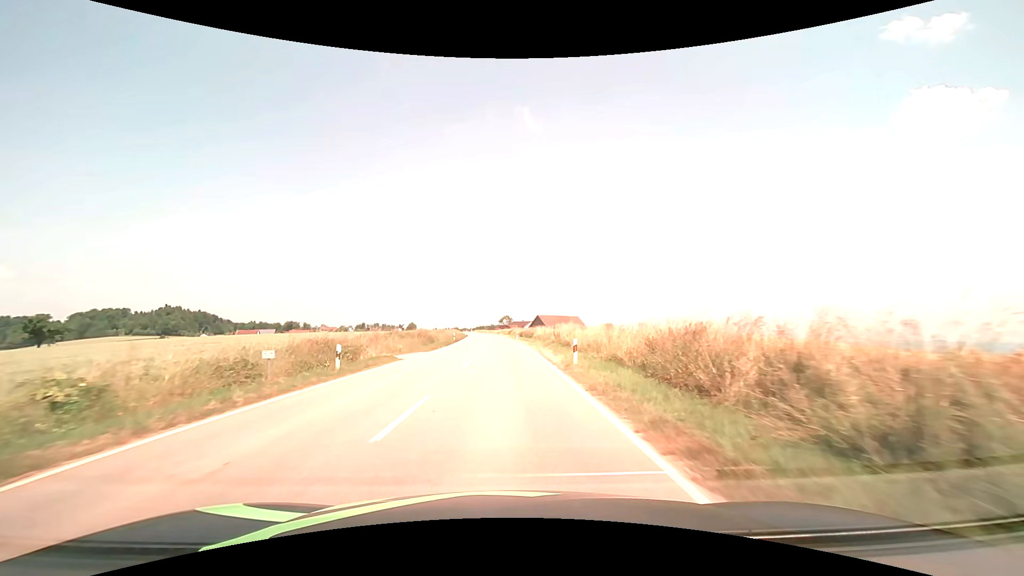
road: tertiary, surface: asphalt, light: Day
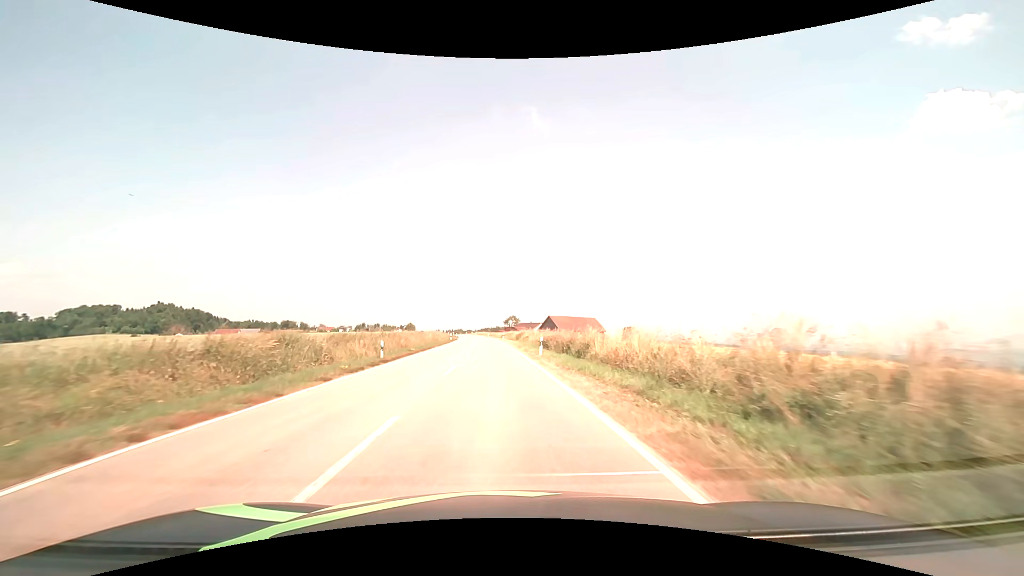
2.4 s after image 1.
(0.0, +37.9) m; 0°
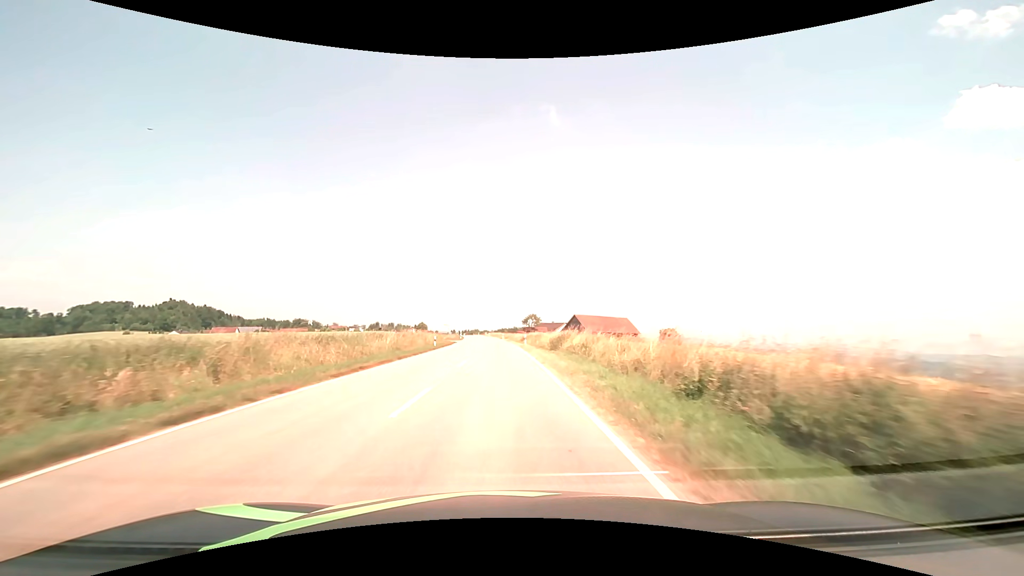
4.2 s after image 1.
(-0.5, +31.6) m; -2°
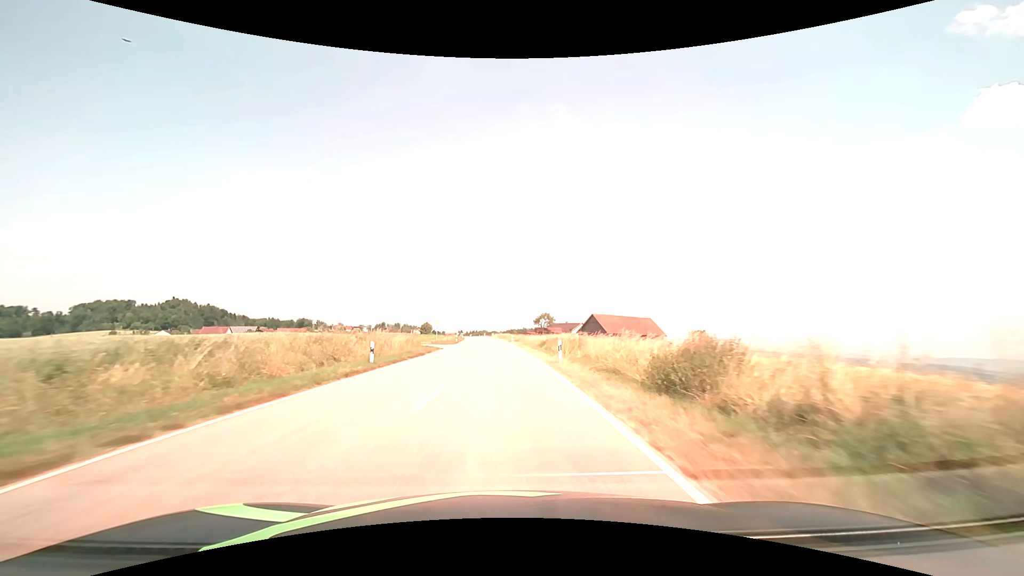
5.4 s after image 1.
(-0.2, +22.7) m; -1°
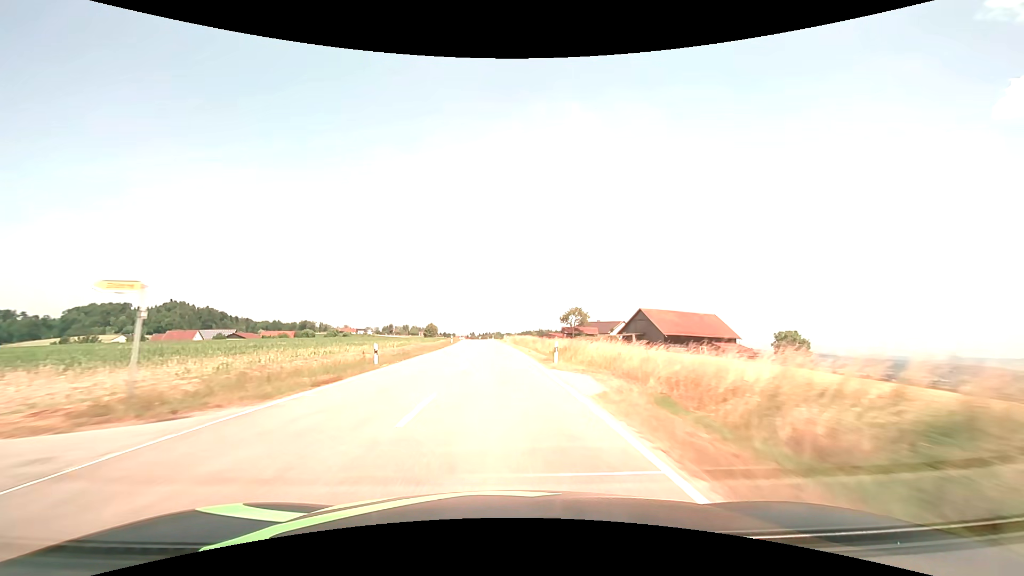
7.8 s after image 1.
(-0.6, +48.8) m; -2°
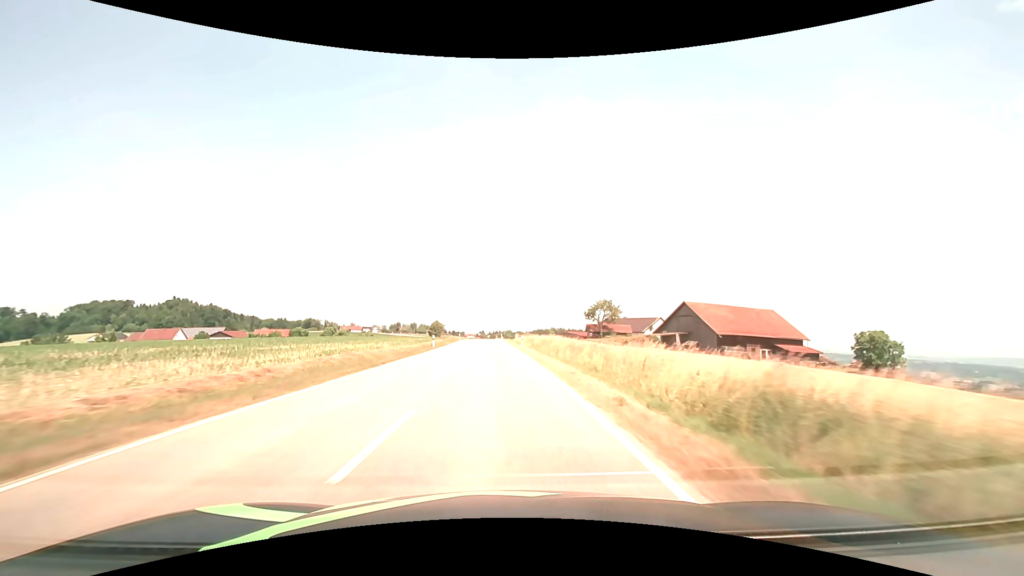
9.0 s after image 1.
(-0.2, +26.0) m; -1°
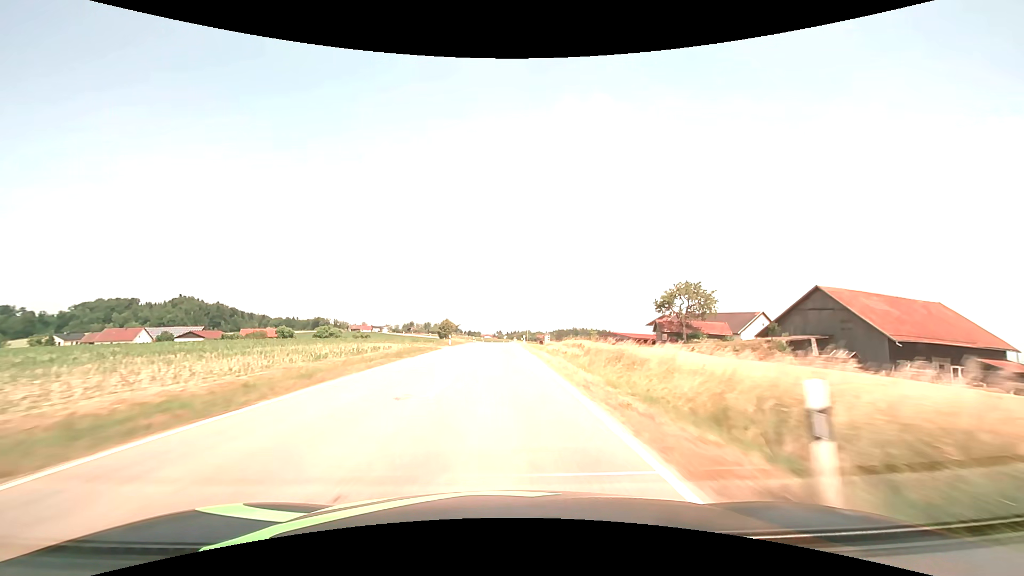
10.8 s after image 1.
(-0.9, +41.0) m; -2°
(0, +10) (0, +20) (0, +30) (0, +40) (0, +50) (0, +60) (-1, +70) (-1, +80) (-1, +90) (-1, +100) m
